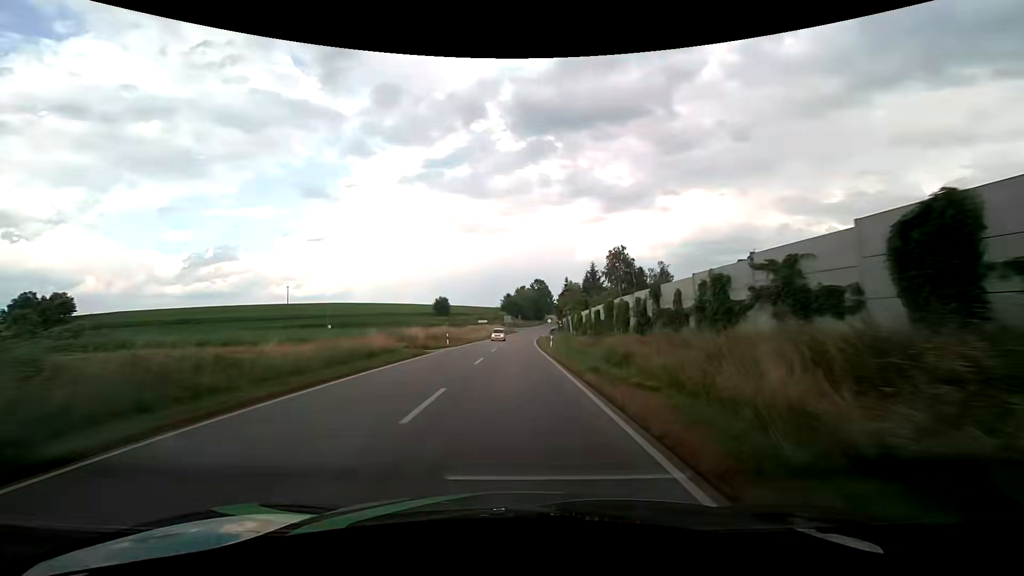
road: secondary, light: Day
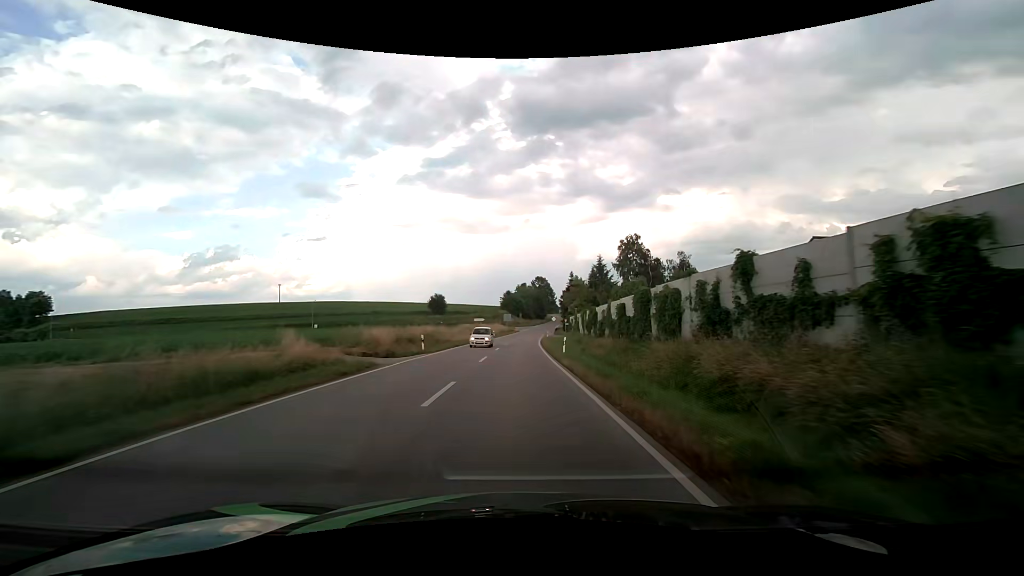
(0.0, +10.5) m; 0°
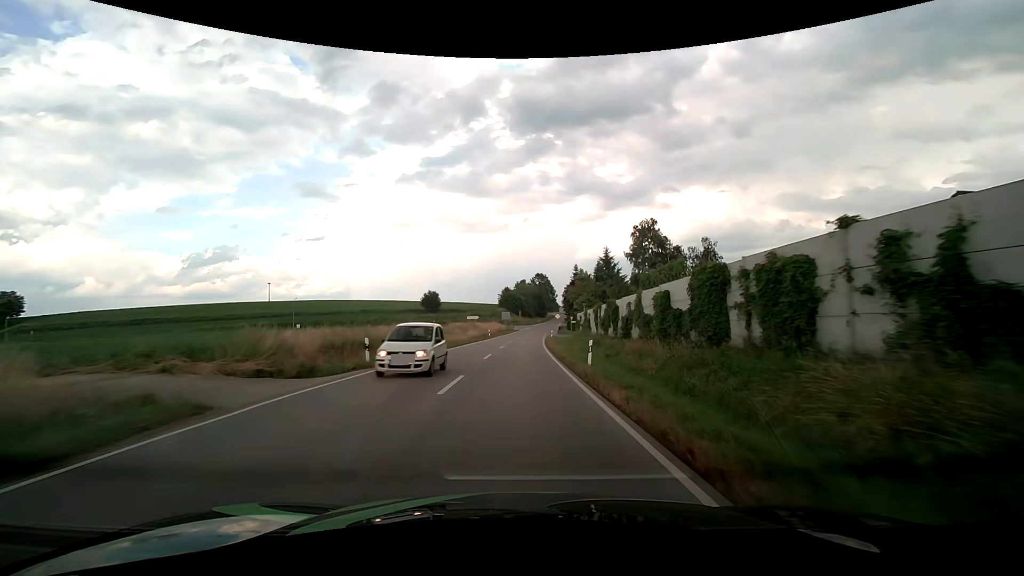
(0.0, +10.5) m; 0°
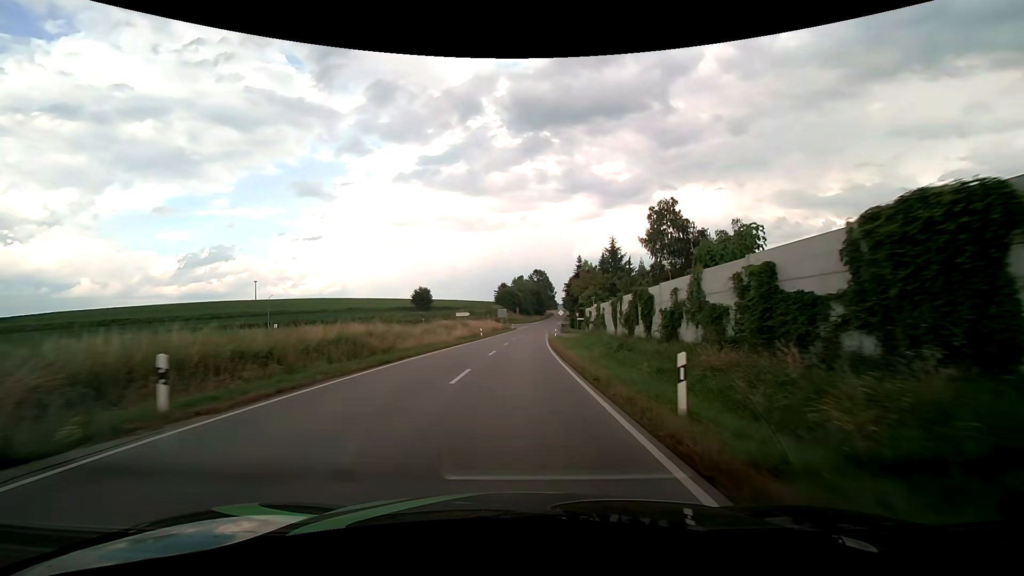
(0.0, +10.4) m; 0°
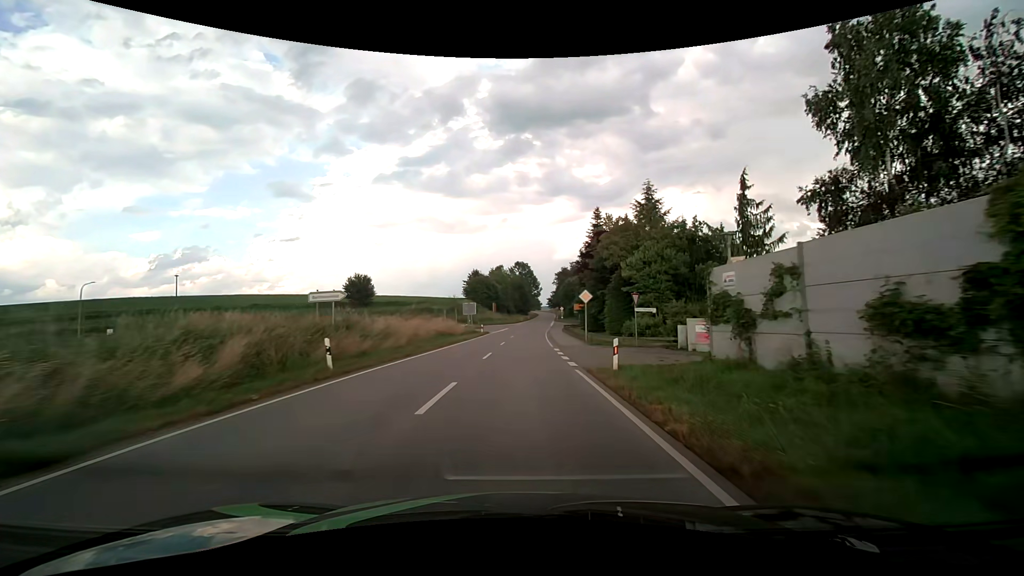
(+0.7, +40.1) m; +2°
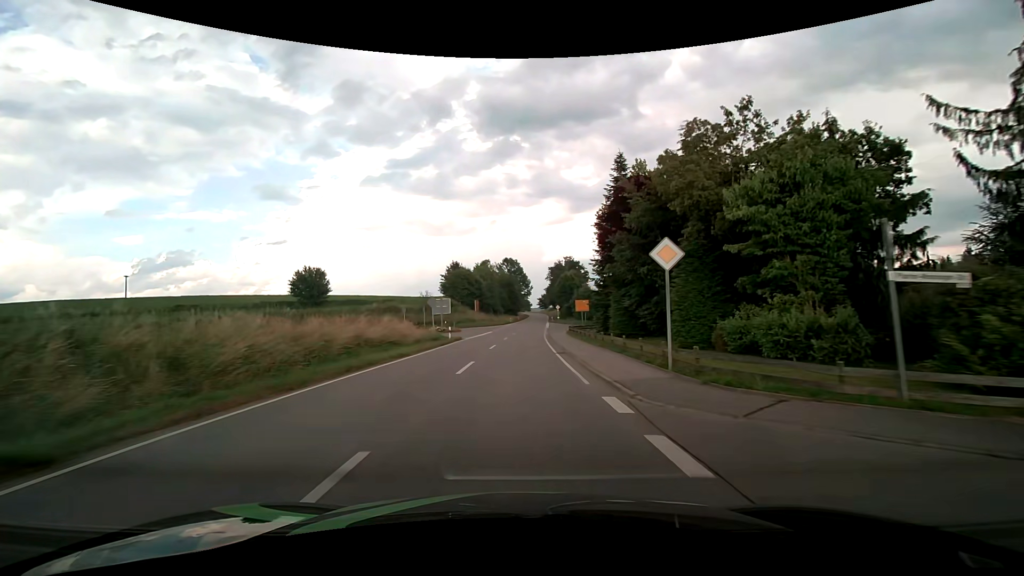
(+0.2, +18.1) m; +1°
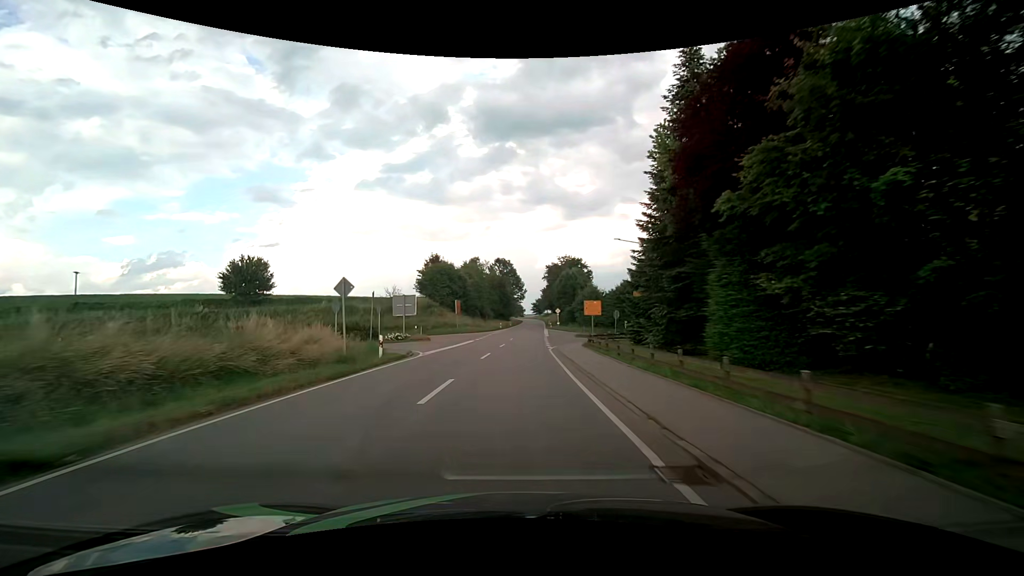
(+0.1, +16.4) m; +1°
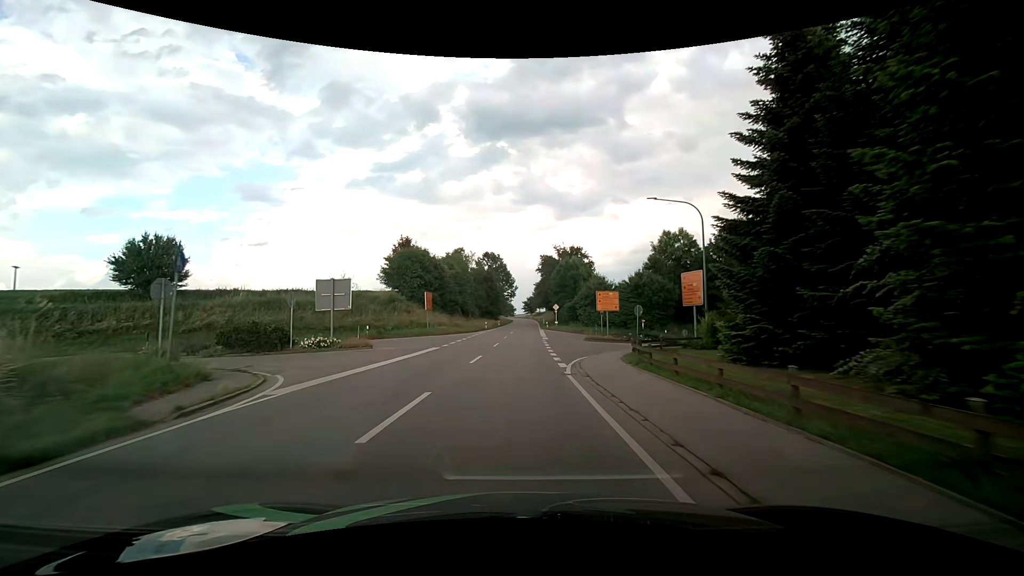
(+0.1, +14.7) m; +1°
(0, +10) (0, +20) (0, +30) (-4, +38) (-14, +36) (-22, +30) (-31, +26) (-40, +22) (-50, +20) (-60, +18) m
